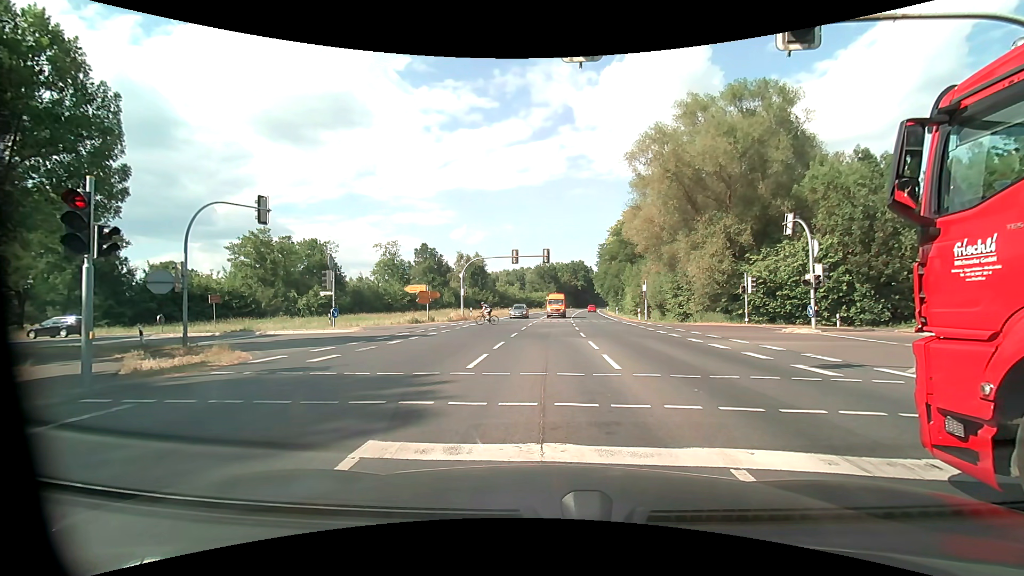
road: primary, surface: asphalt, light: Day
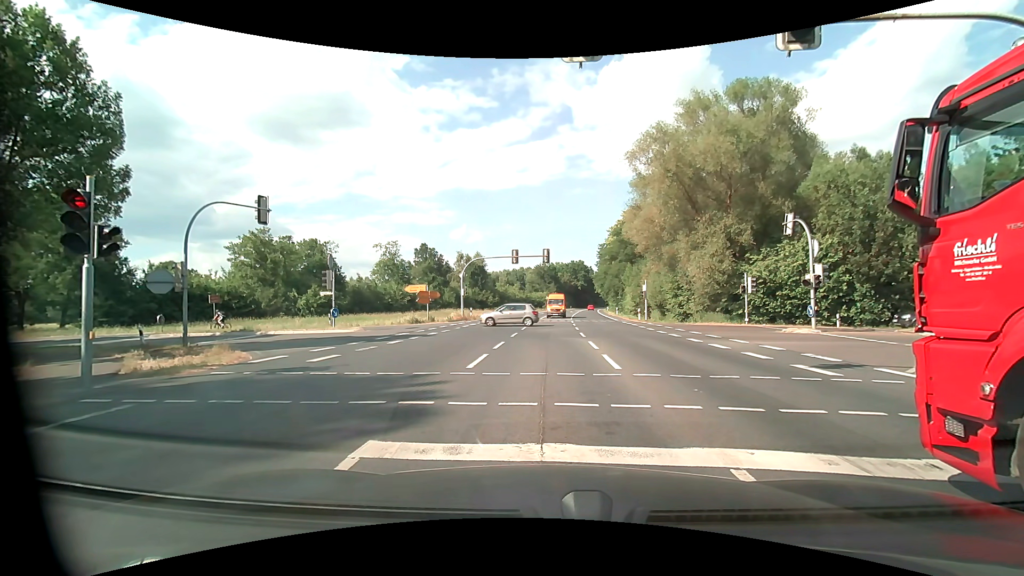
(0.0, 0.0) m; 0°
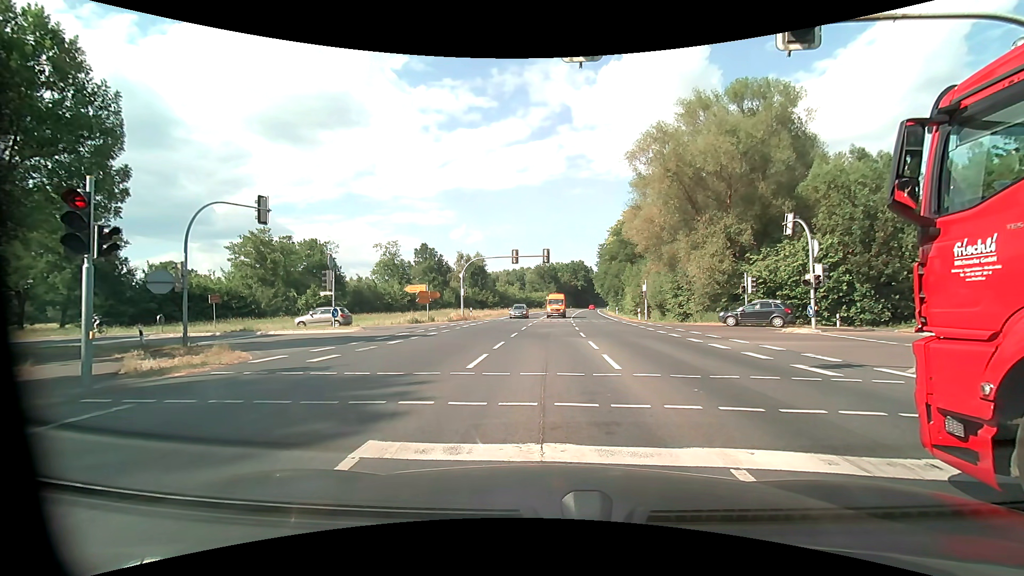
(0.0, 0.0) m; 0°
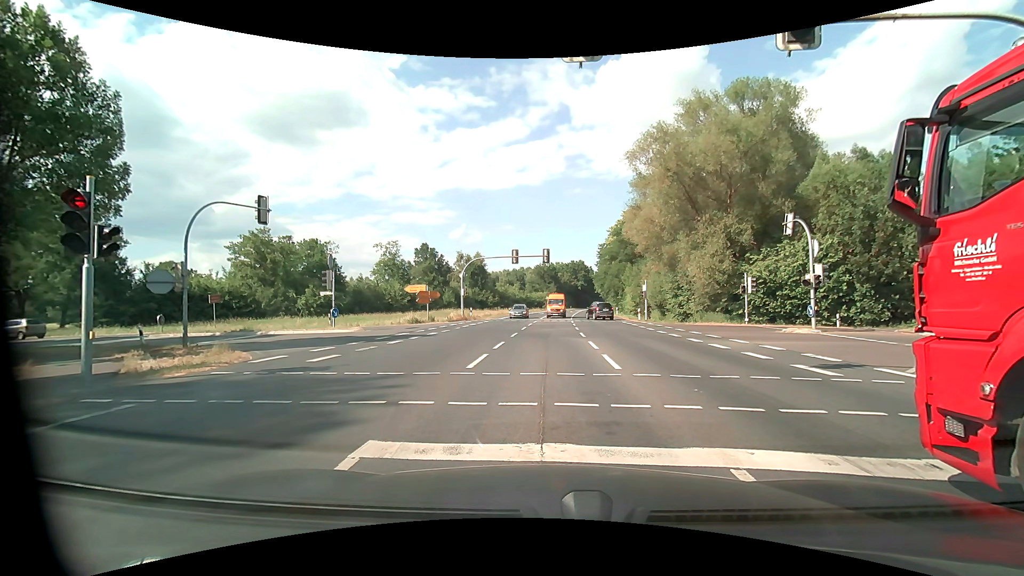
(0.0, 0.0) m; 0°
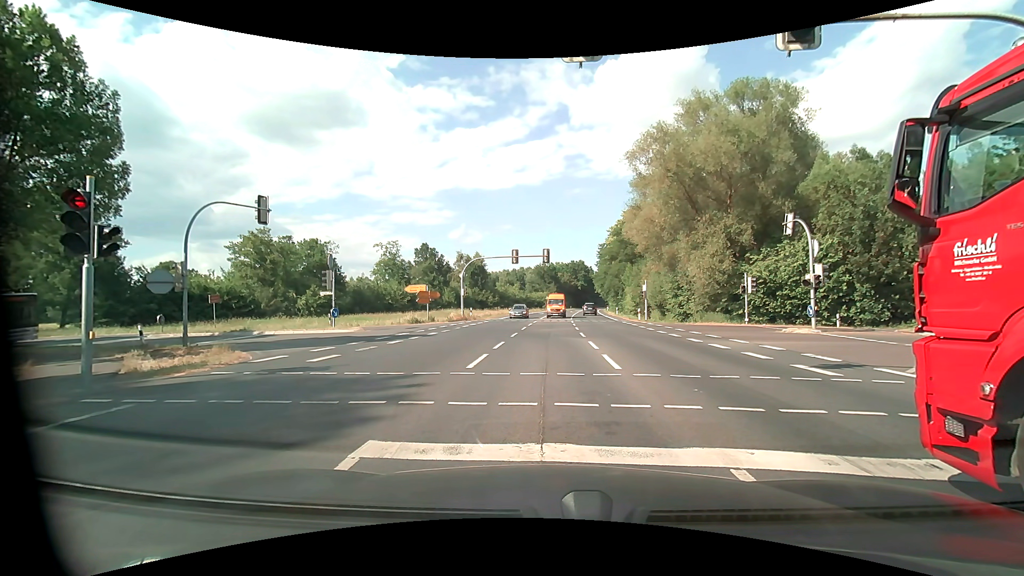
(0.0, 0.0) m; 0°
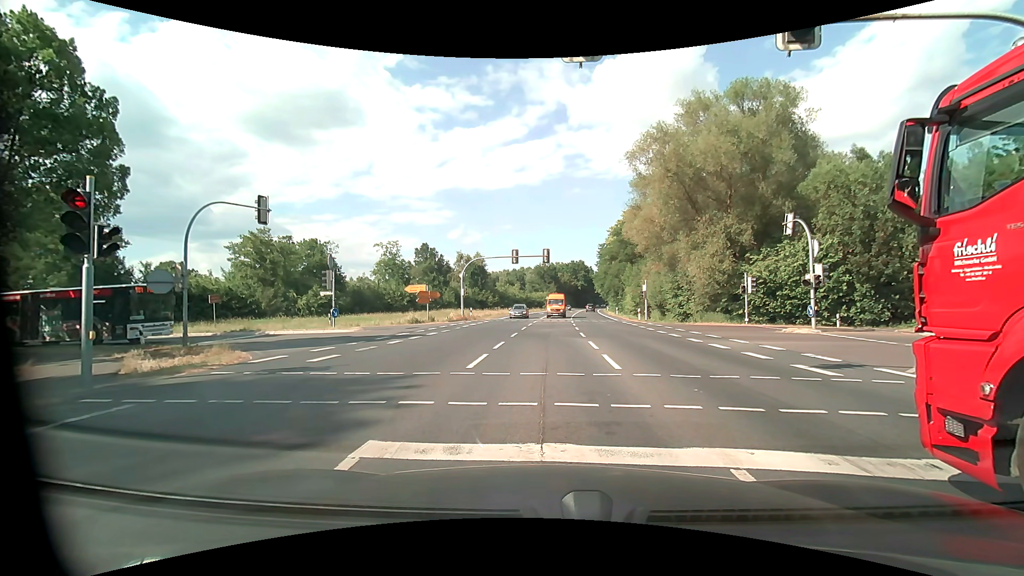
(0.0, 0.0) m; 0°
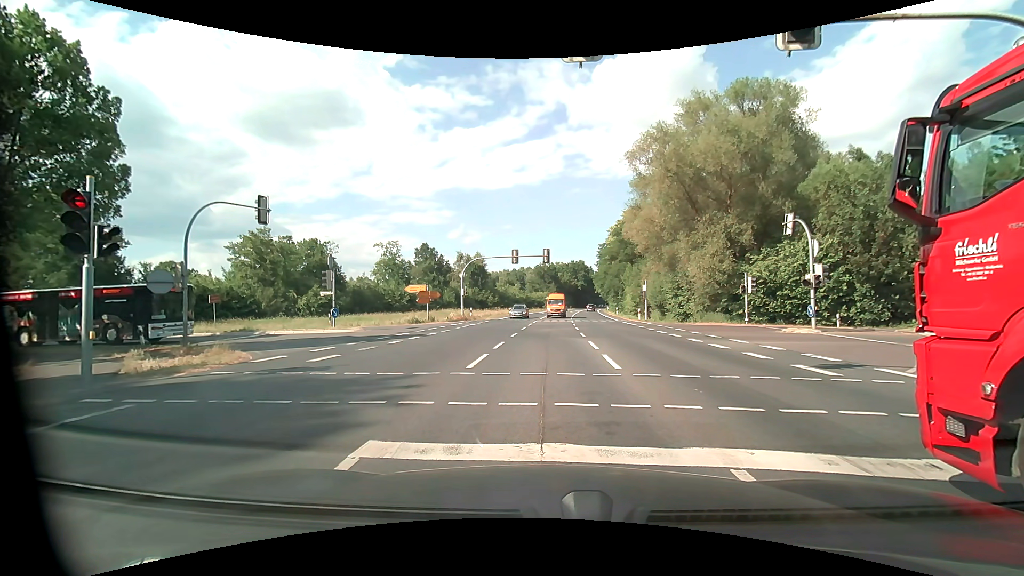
(0.0, 0.0) m; 0°
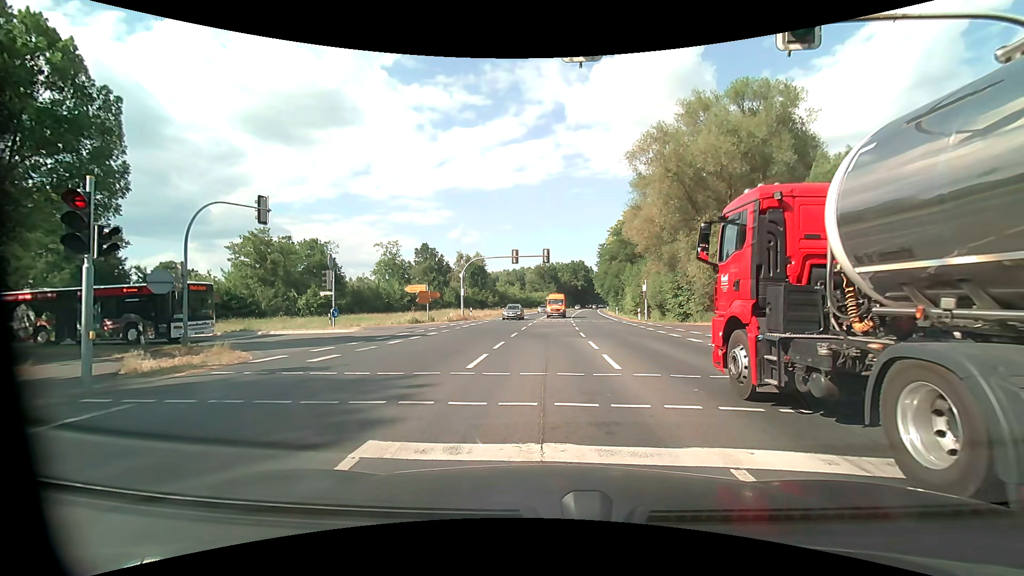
(0.0, 0.0) m; 0°
